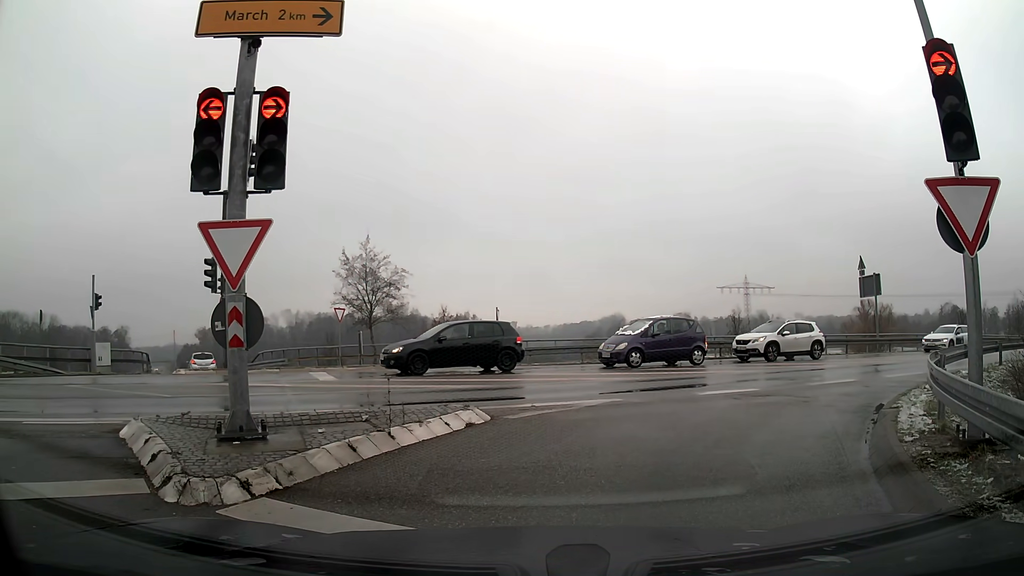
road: trunk_link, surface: asphalt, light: Day
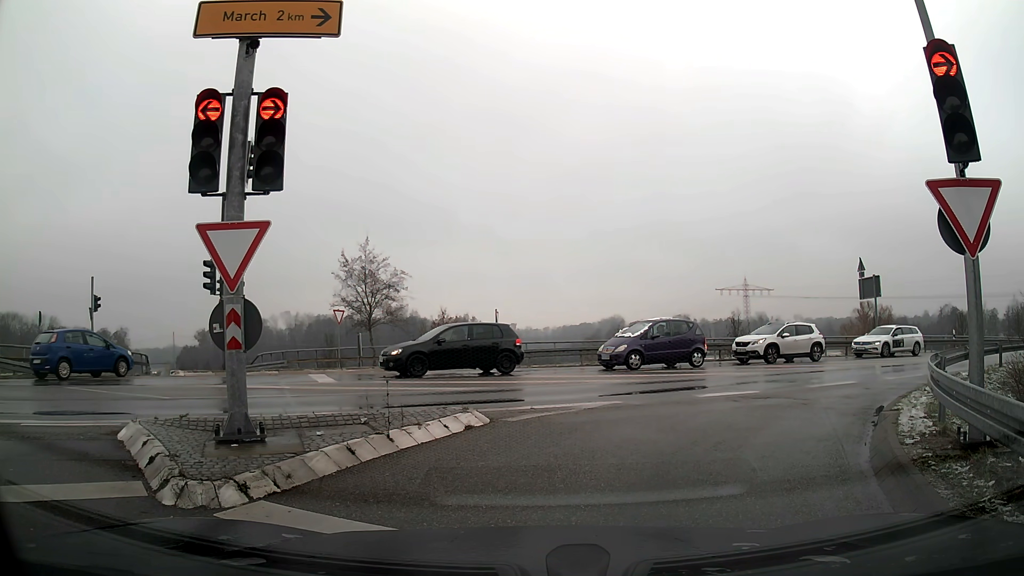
(0.0, +0.1) m; 0°
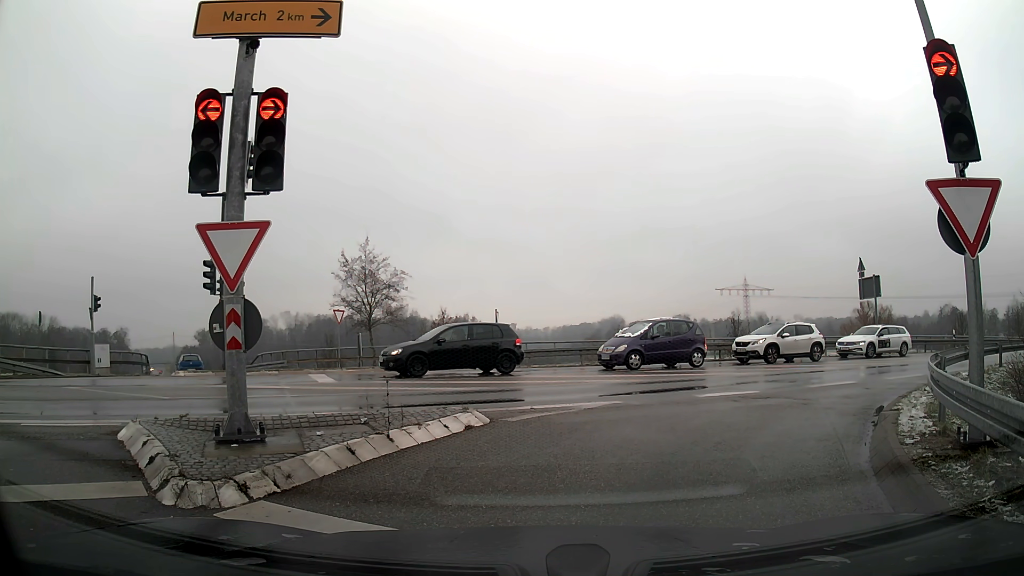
(0.0, 0.0) m; 0°
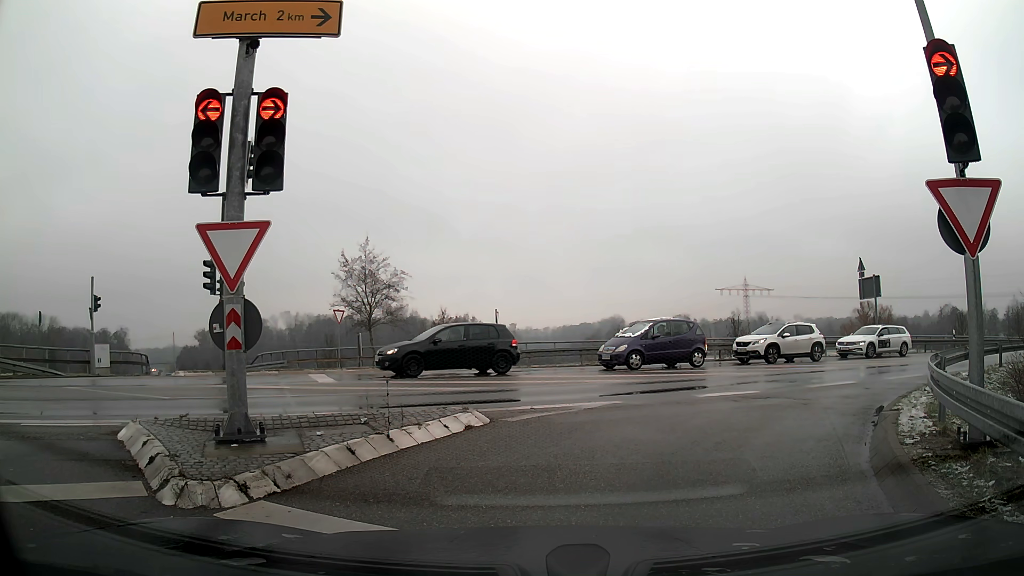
(0.0, 0.0) m; 0°
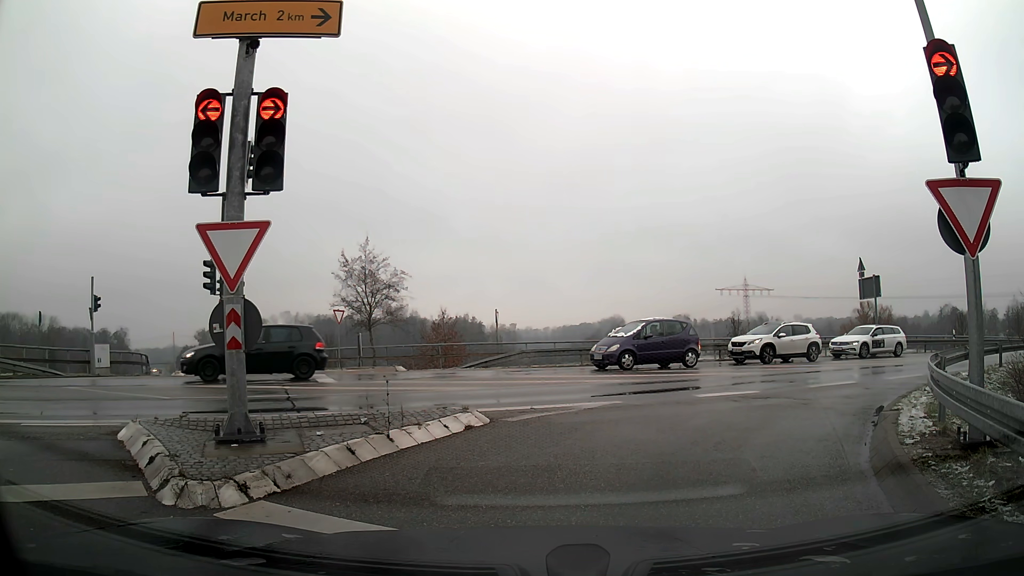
(0.0, 0.0) m; 0°
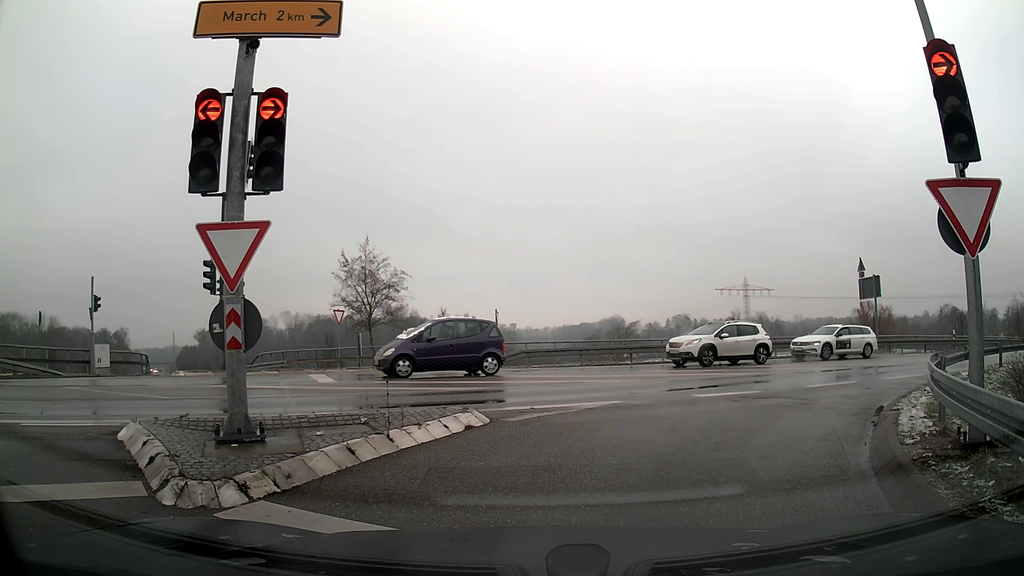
(0.0, 0.0) m; 0°
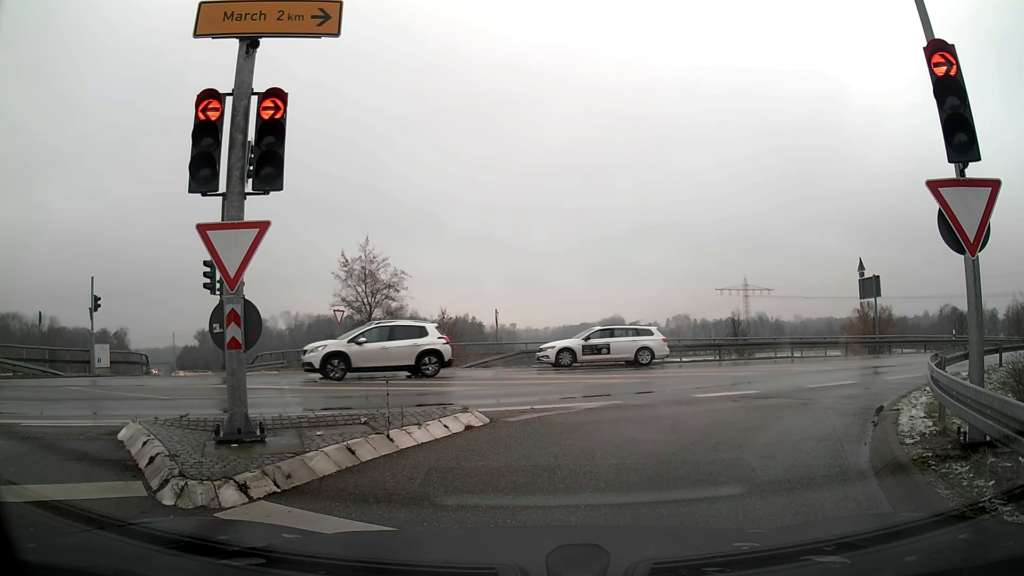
(0.0, 0.0) m; 0°
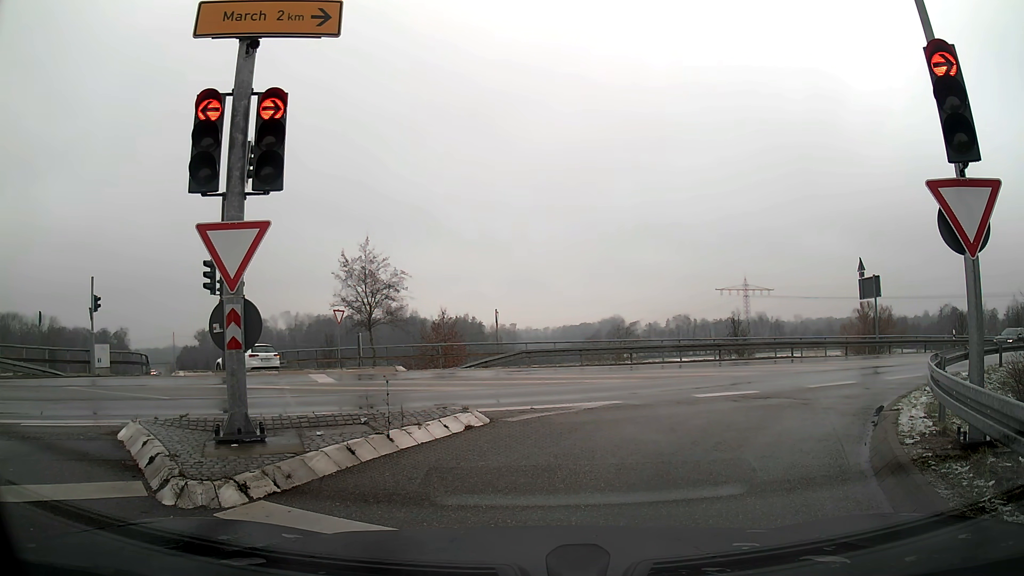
(0.0, 0.0) m; 0°
